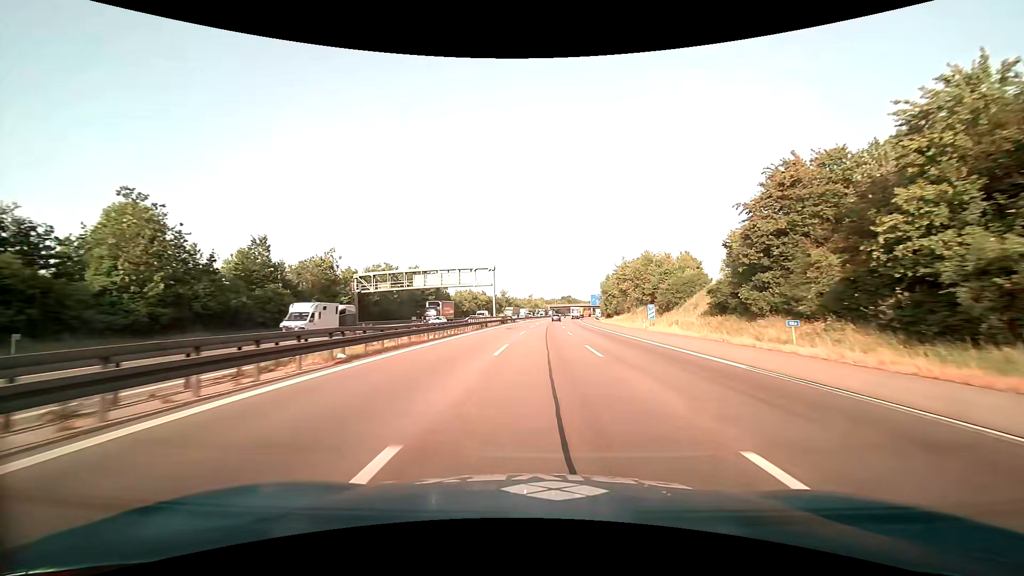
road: motorway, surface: asphalt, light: Day
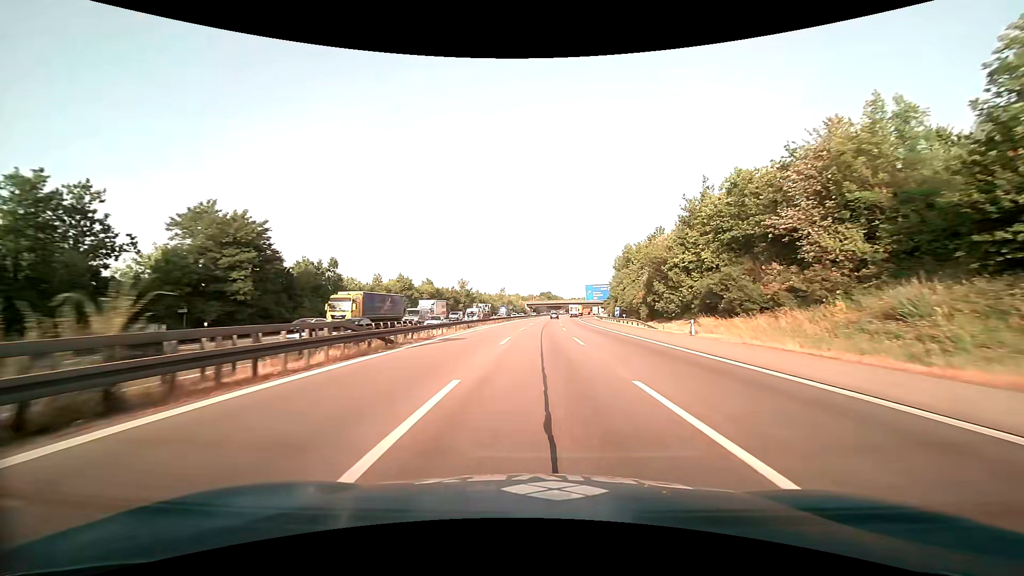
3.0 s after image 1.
(+1.8, +67.5) m; +3°
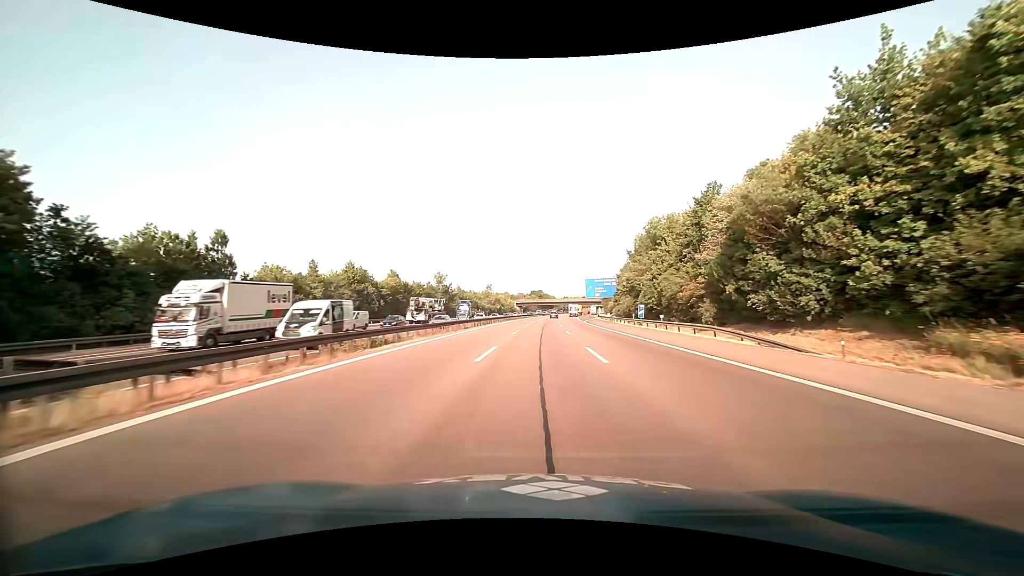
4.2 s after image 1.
(+0.2, +26.0) m; +1°
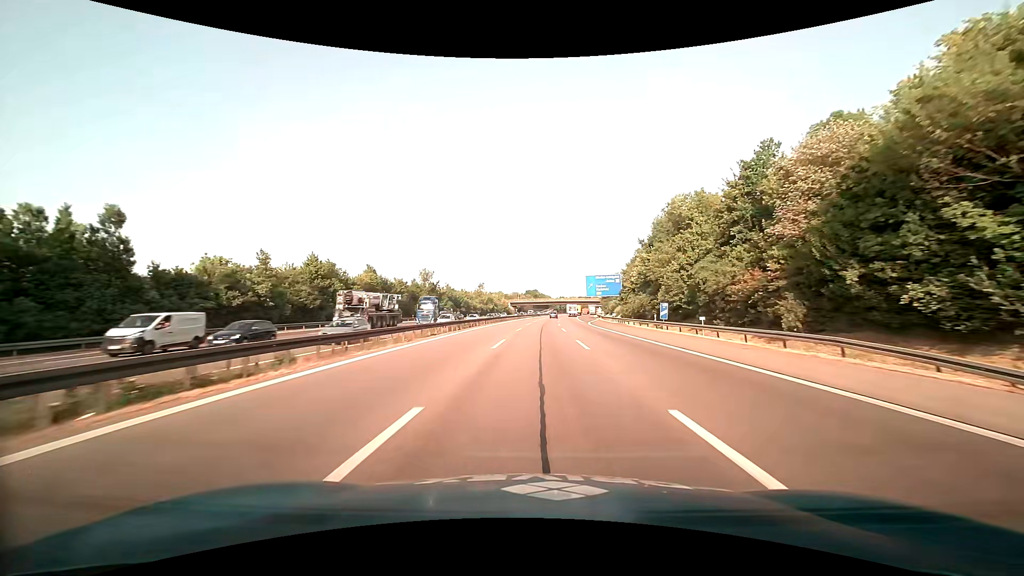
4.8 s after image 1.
(+0.1, +12.7) m; 0°
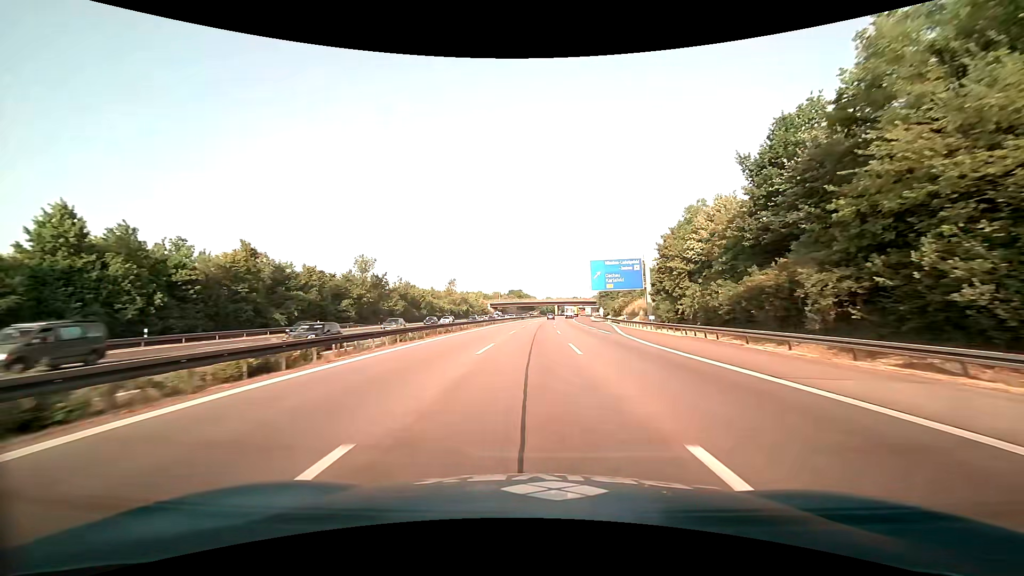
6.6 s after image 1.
(+0.7, +37.6) m; +2°
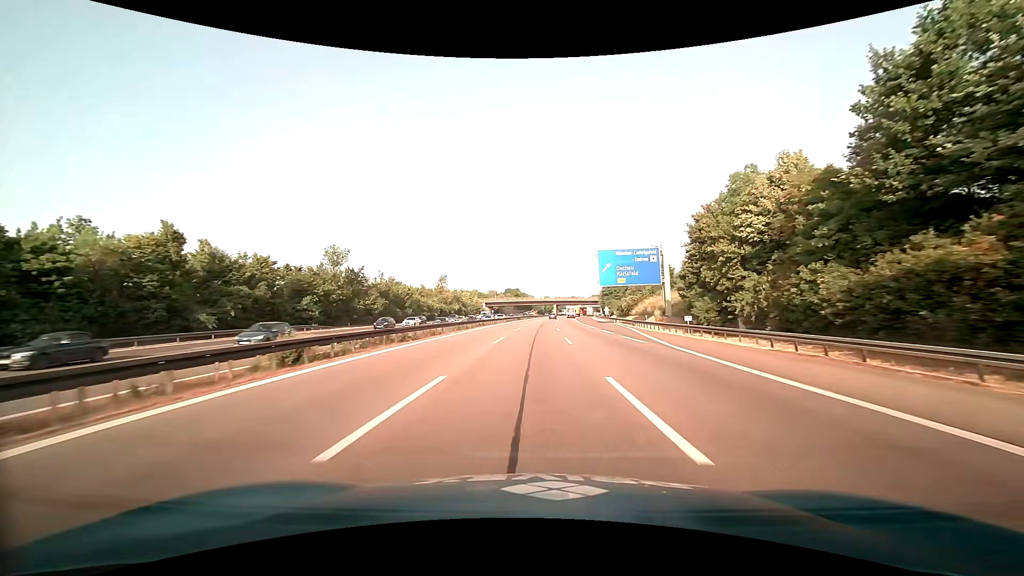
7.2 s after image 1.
(0.0, +12.6) m; 0°
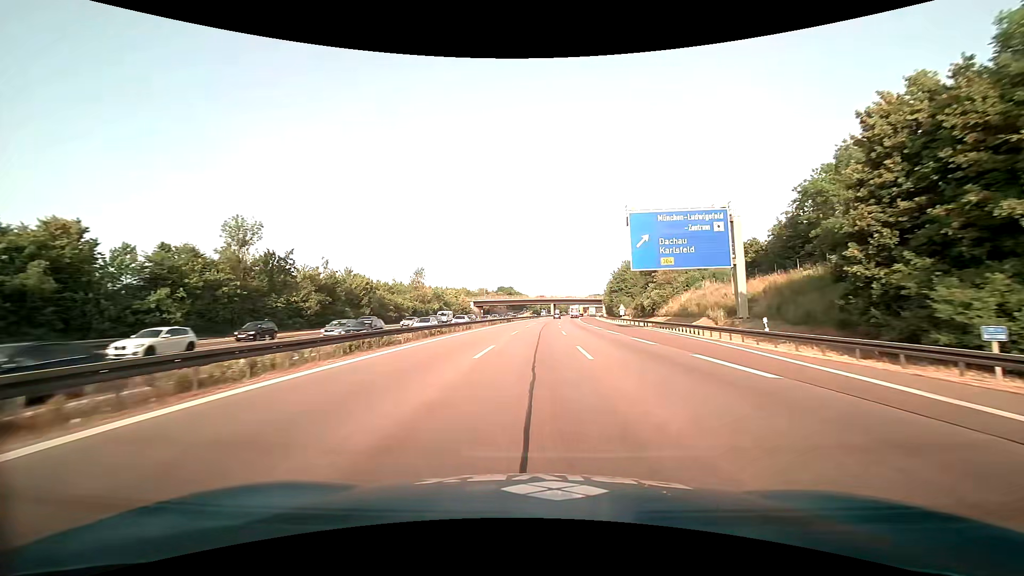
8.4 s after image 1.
(0.0, +25.4) m; 0°
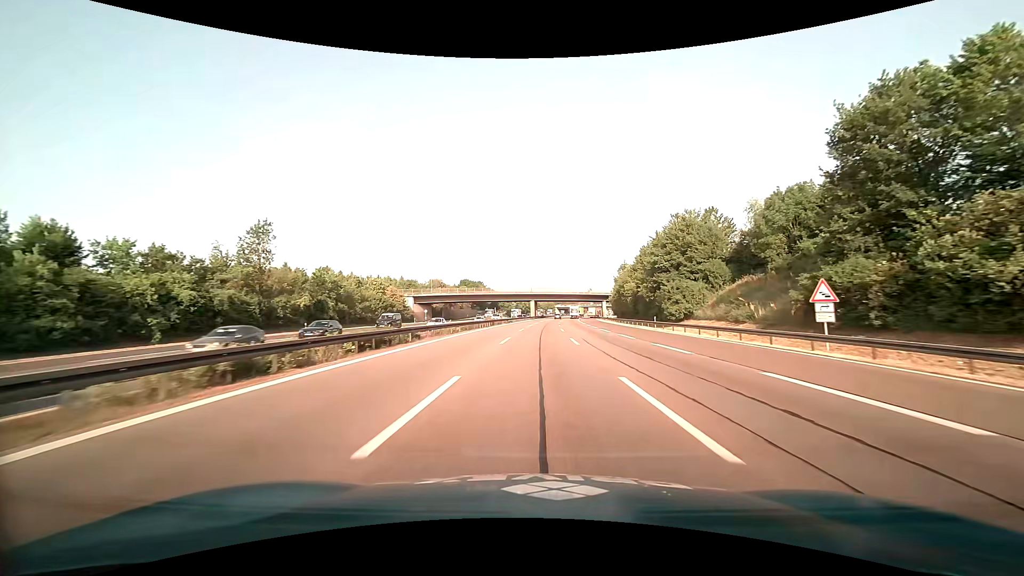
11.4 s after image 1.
(+1.2, +65.2) m; +2°
(0, +10) (0, +20) (0, +30) (+1, +40) (+1, +50) (+1, +60) (+2, +70) (+2, +80) (+3, +90) (+4, +100) m
